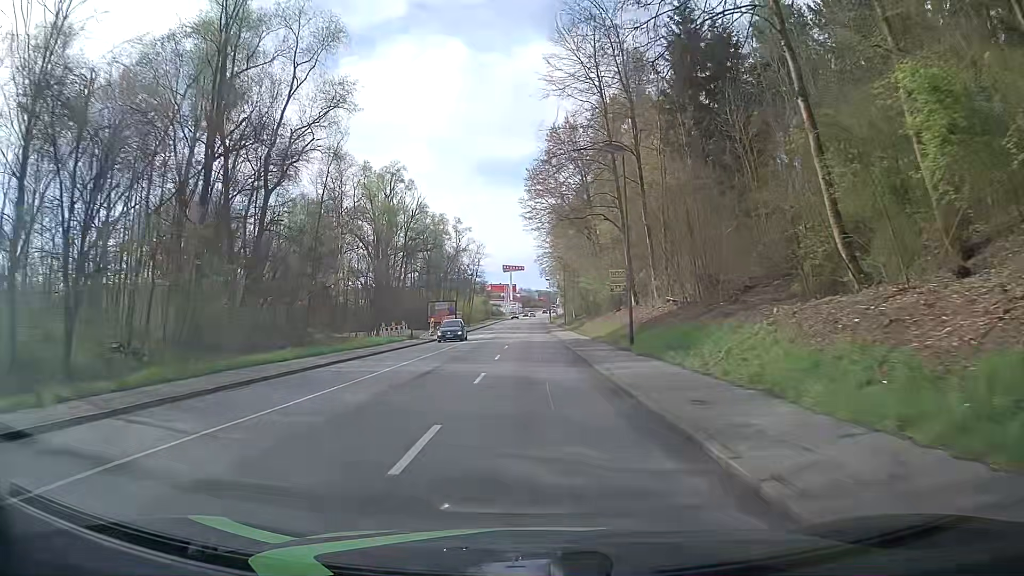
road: tertiary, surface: asphalt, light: Day
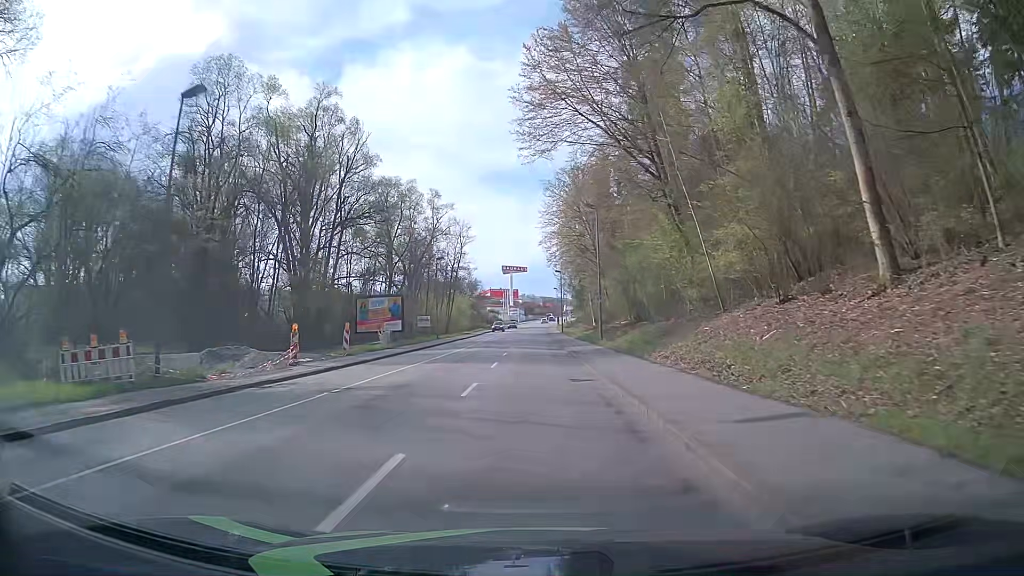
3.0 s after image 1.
(-0.4, +38.0) m; -1°
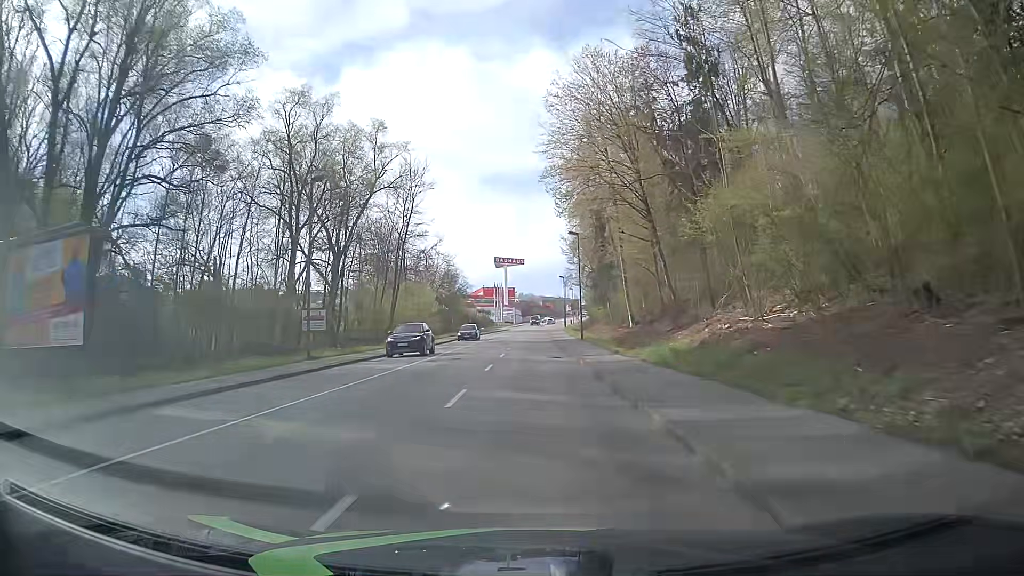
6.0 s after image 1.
(+0.3, +38.0) m; +1°
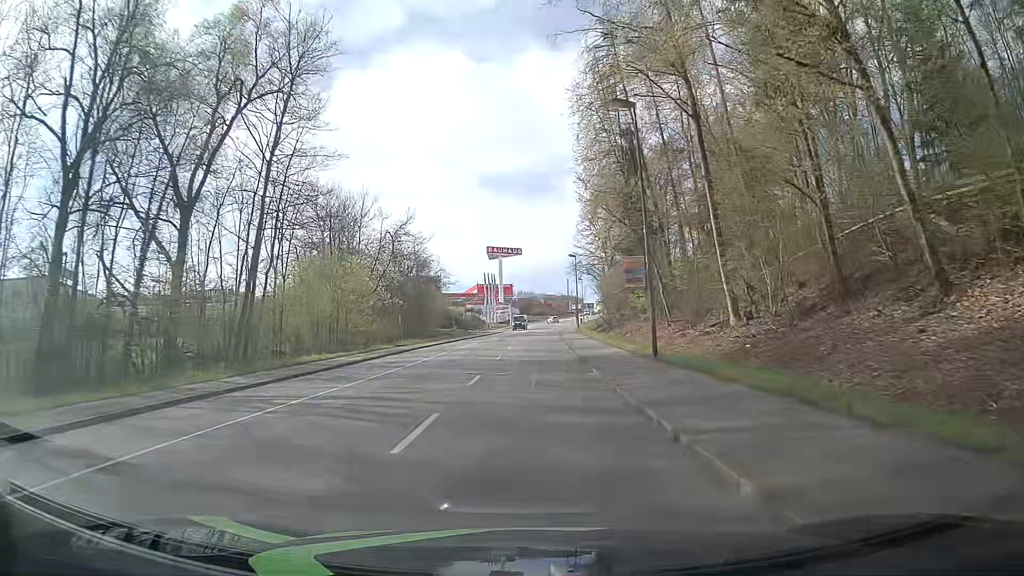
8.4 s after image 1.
(0.0, +30.4) m; 0°
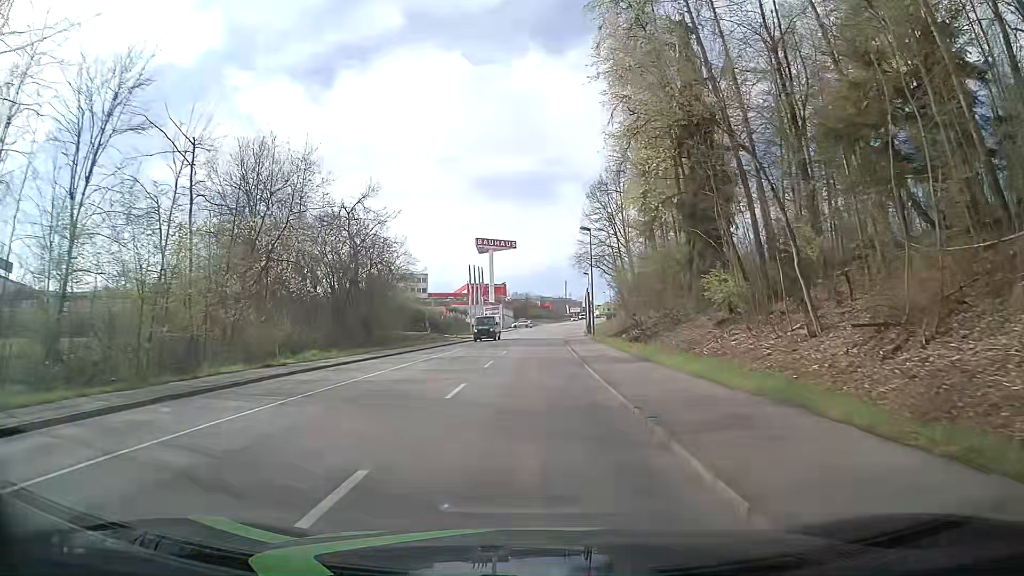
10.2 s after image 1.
(+0.1, +22.8) m; +1°
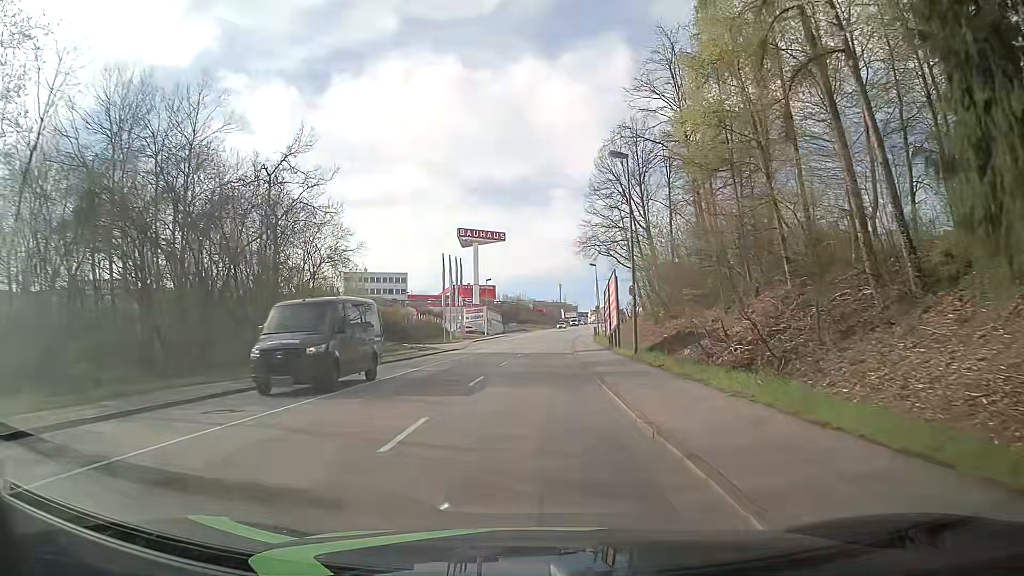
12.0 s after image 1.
(-0.2, +22.8) m; -1°
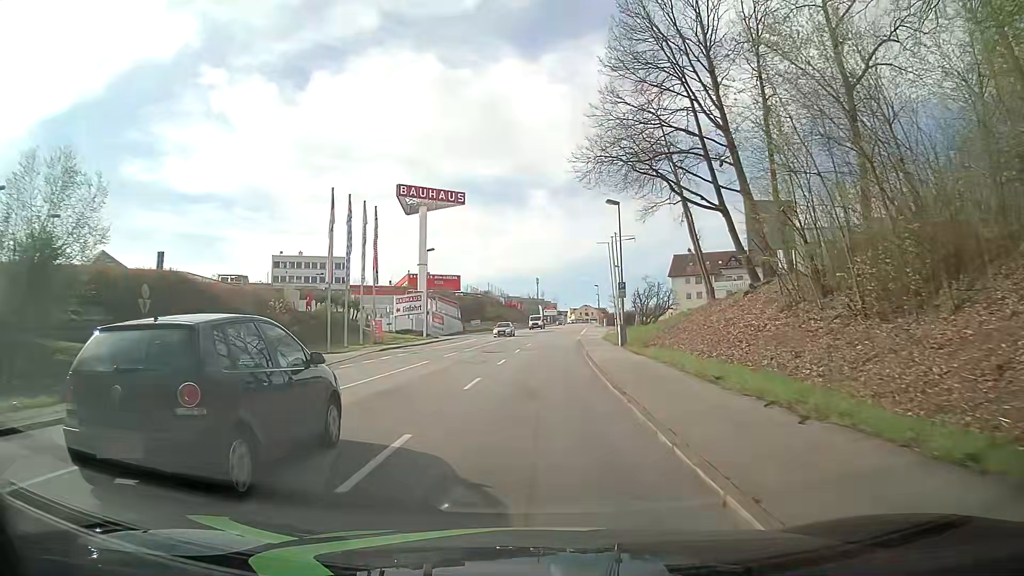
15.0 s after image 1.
(+1.1, +38.1) m; +3°
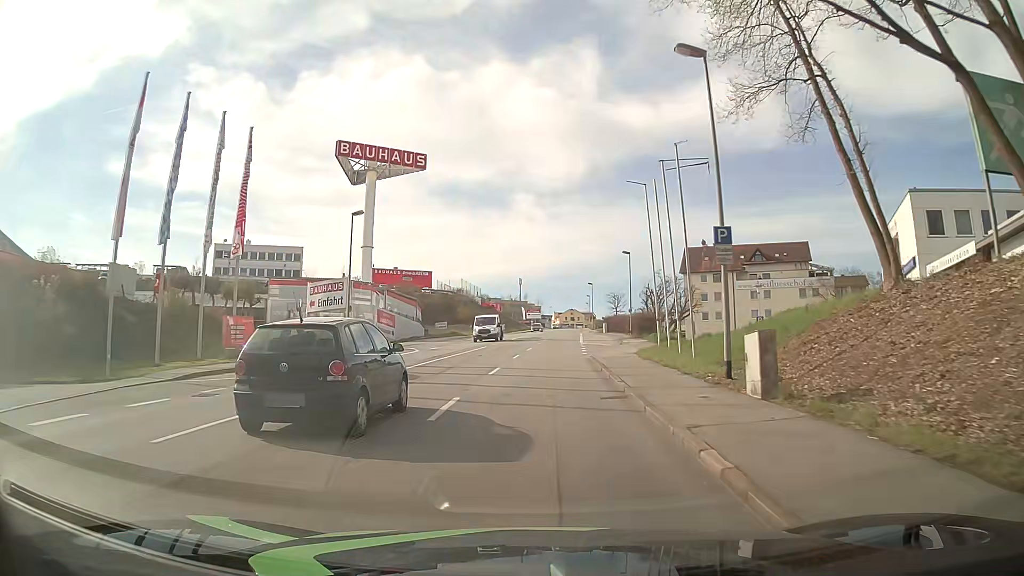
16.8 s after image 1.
(+0.2, +22.8) m; +2°
(0, +10) (0, +20) (+1, +30) (+1, +40) (+2, +50) (+2, +60) (+3, +70) (+3, +80) (+4, +90) (+5, +100) m
